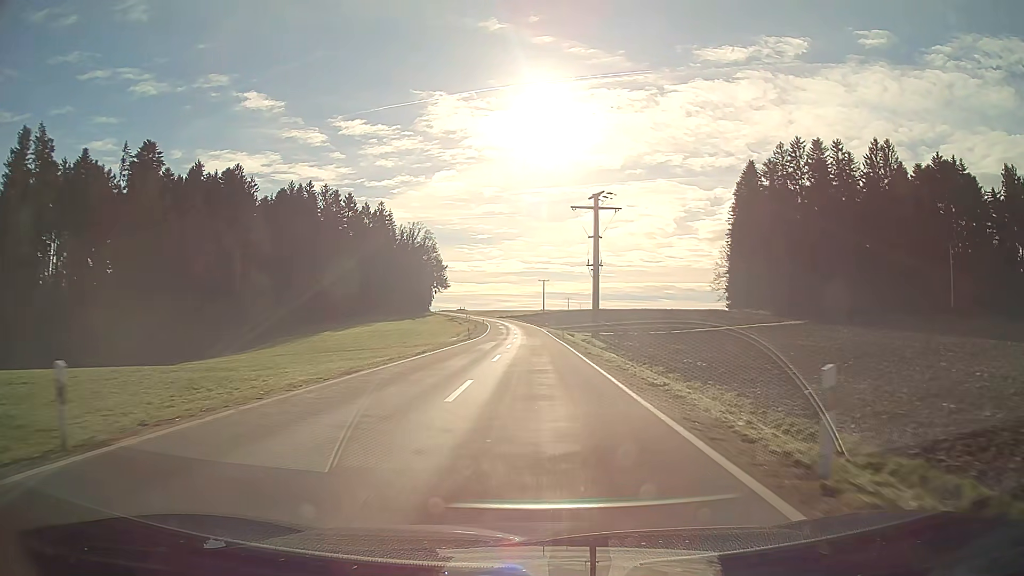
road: tertiary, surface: asphalt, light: Day
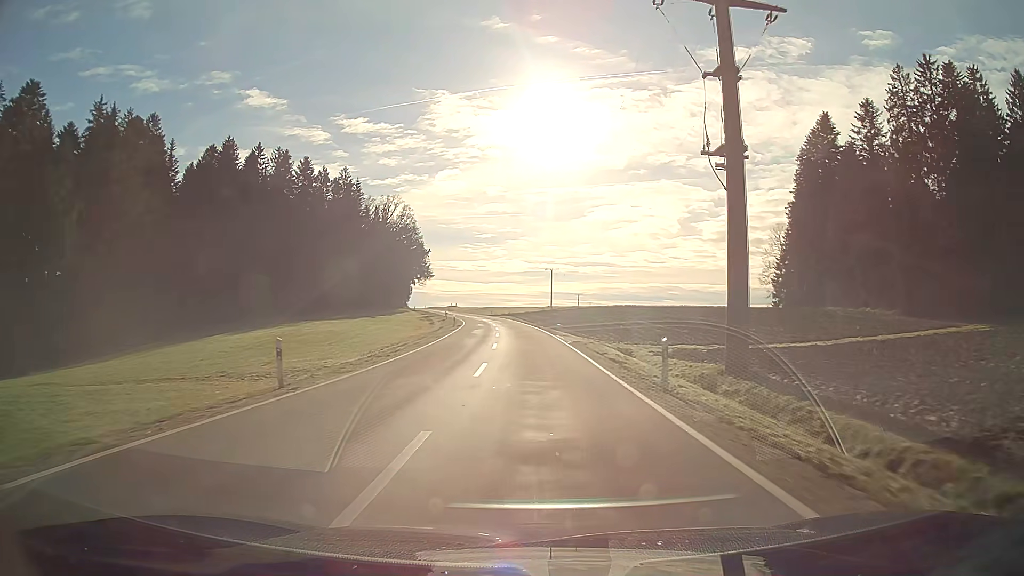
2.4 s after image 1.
(-0.1, +43.7) m; -1°
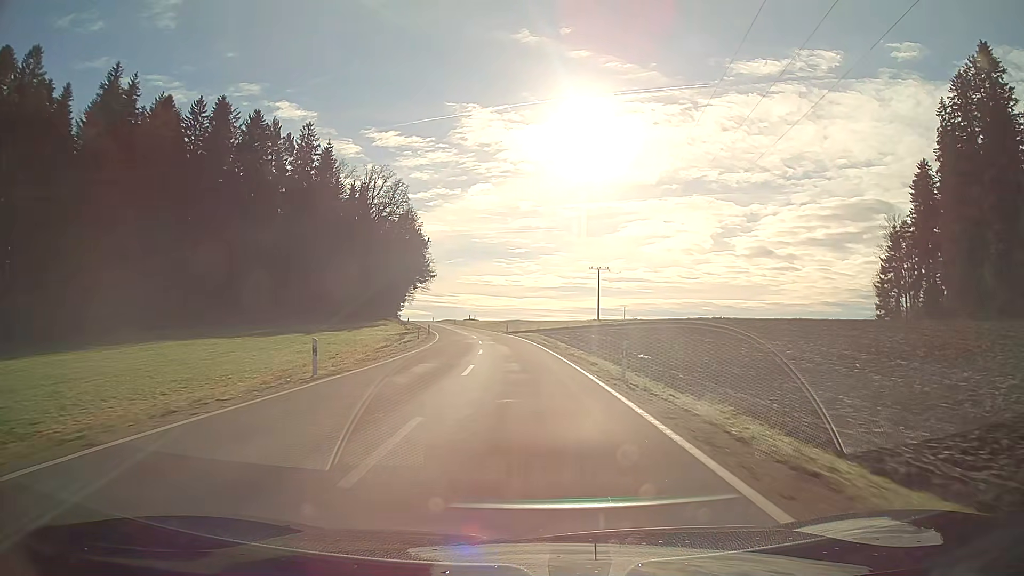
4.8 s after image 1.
(-1.1, +46.7) m; -3°
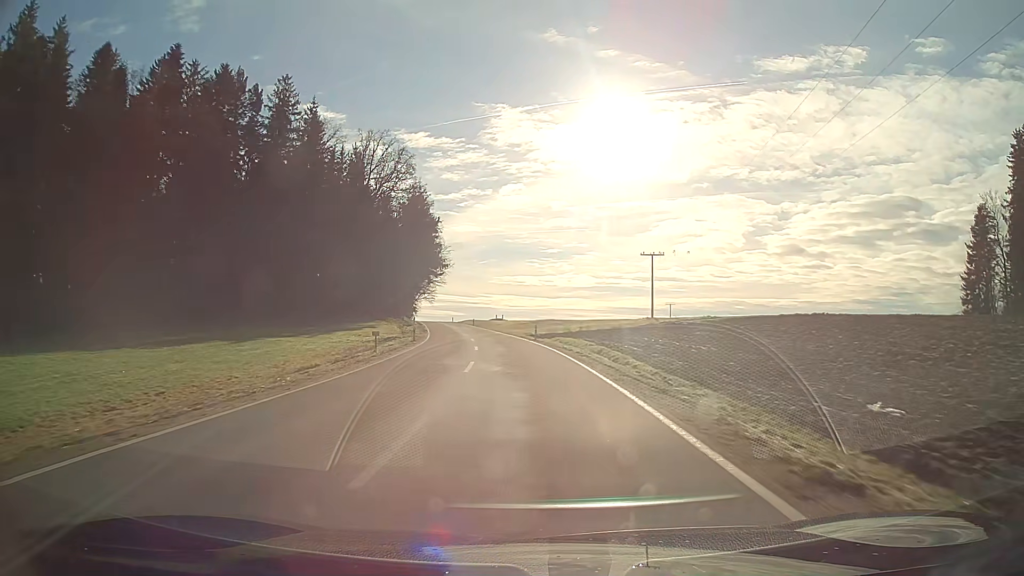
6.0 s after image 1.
(-0.6, +24.1) m; -3°
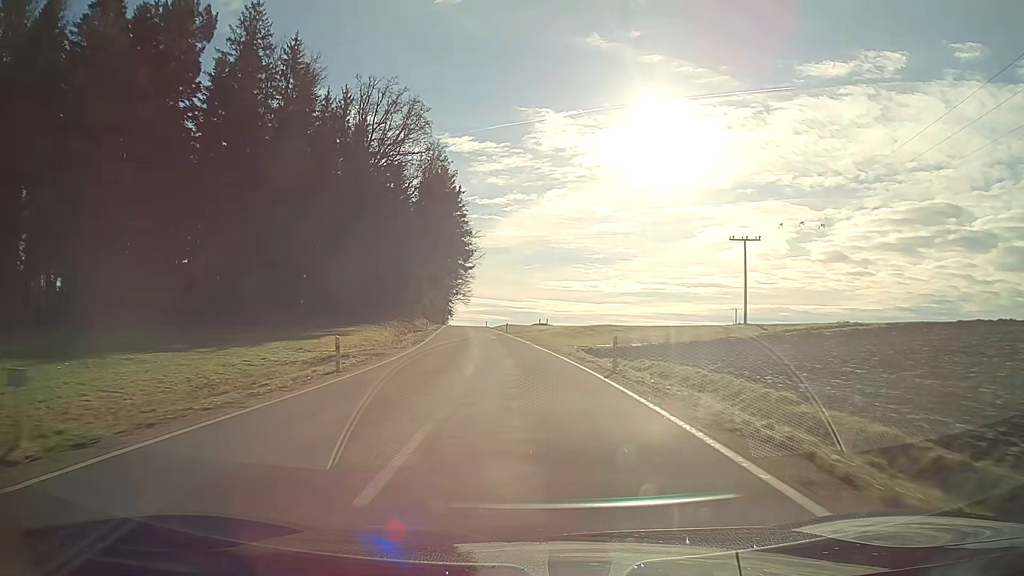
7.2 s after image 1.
(-0.8, +24.6) m; -4°
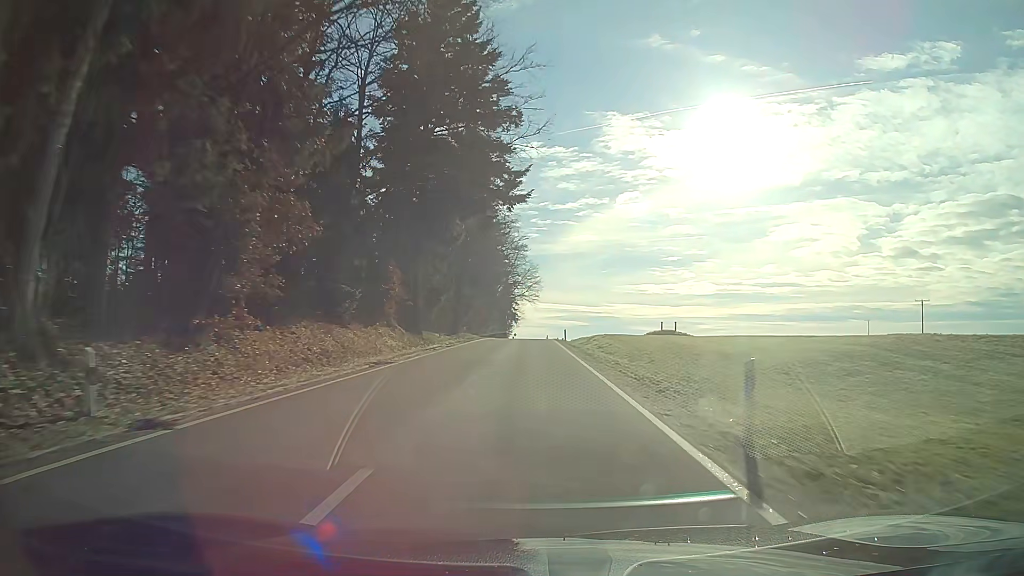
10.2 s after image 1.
(-3.8, +63.0) m; -6°
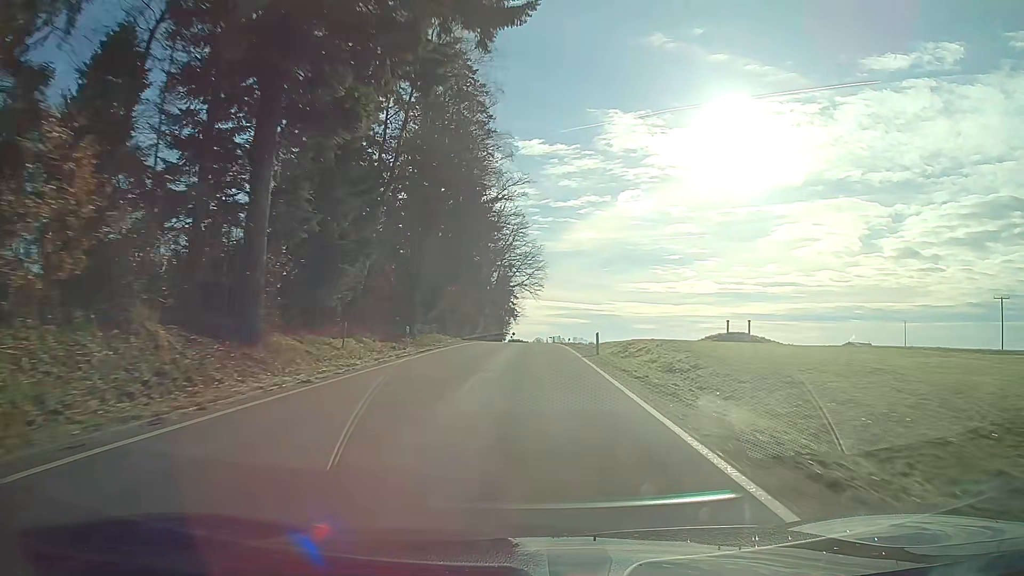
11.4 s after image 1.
(-0.1, +25.8) m; 0°
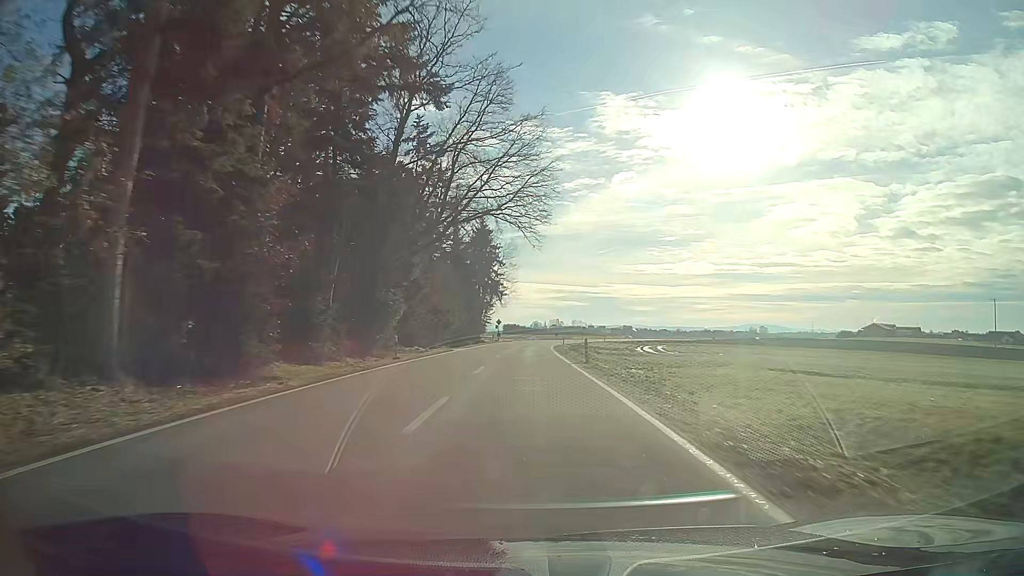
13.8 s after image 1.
(+0.3, +52.0) m; 0°
